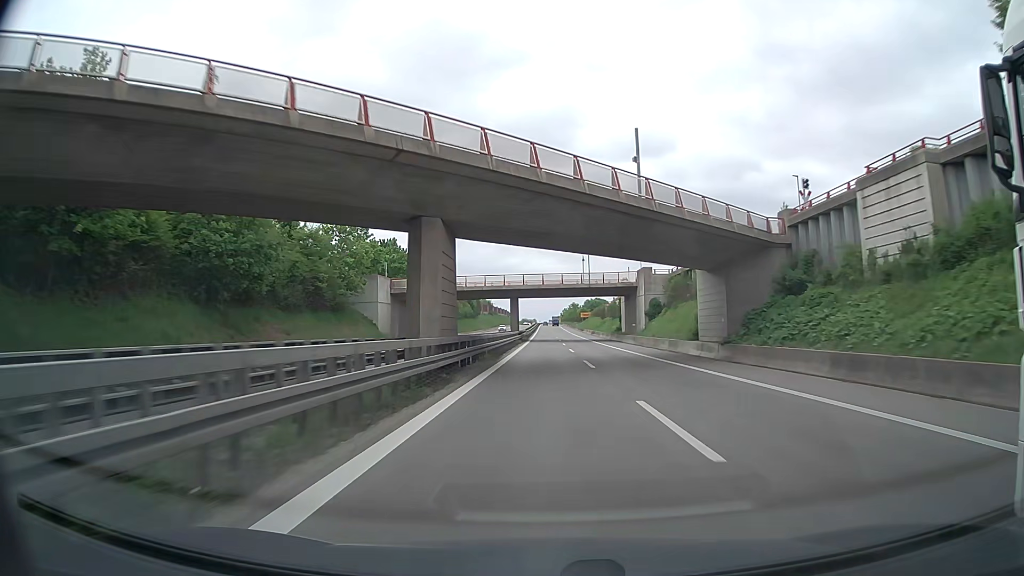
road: trunk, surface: asphalt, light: Day
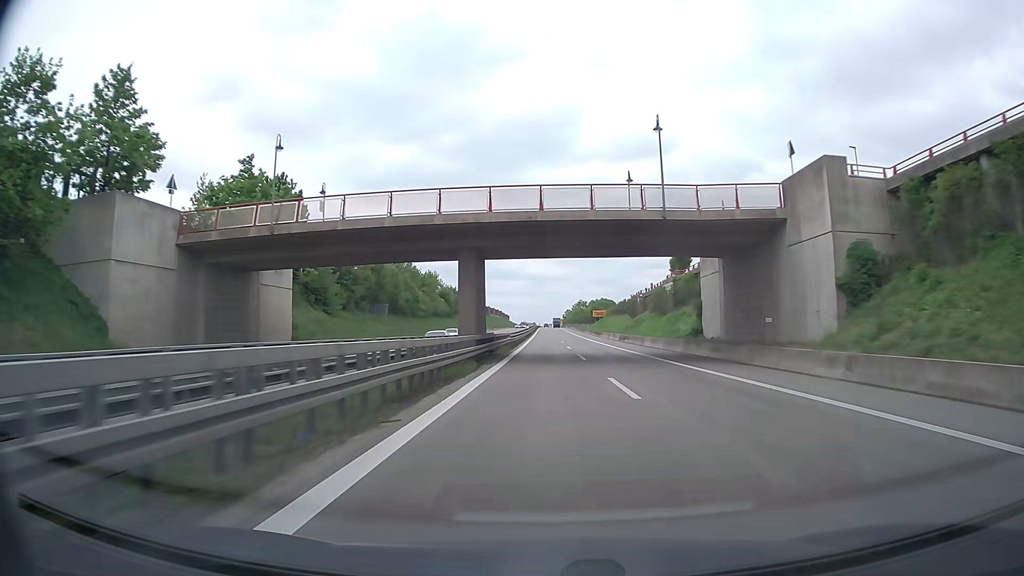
(0.0, +47.8) m; 0°
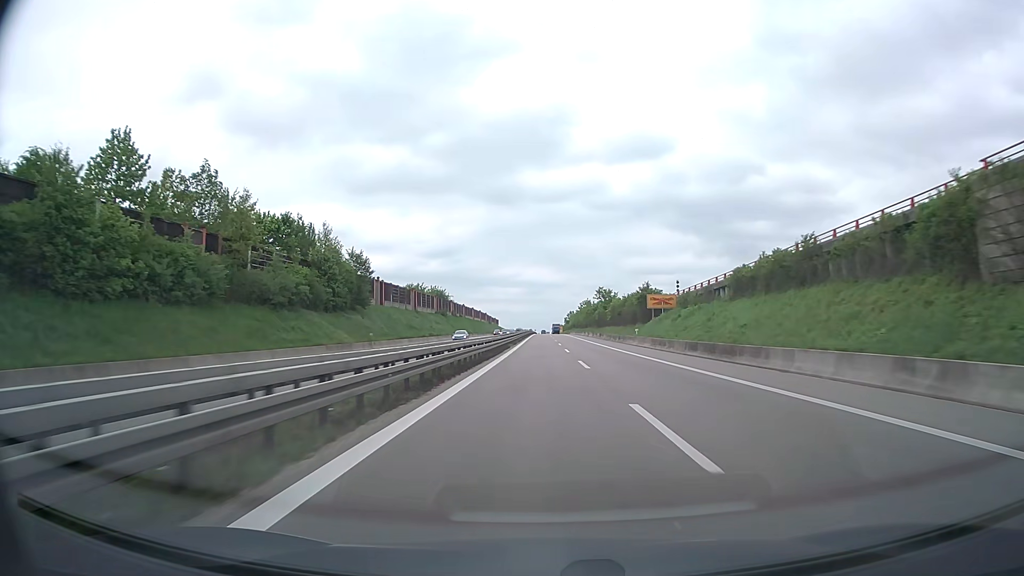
(+0.1, +79.7) m; 0°
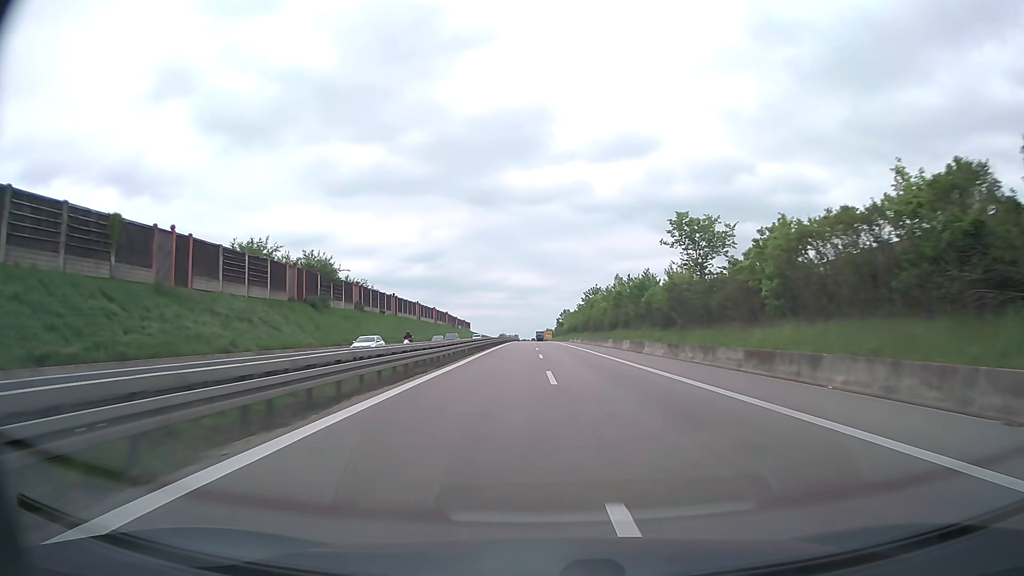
(+0.7, +79.6) m; +1°
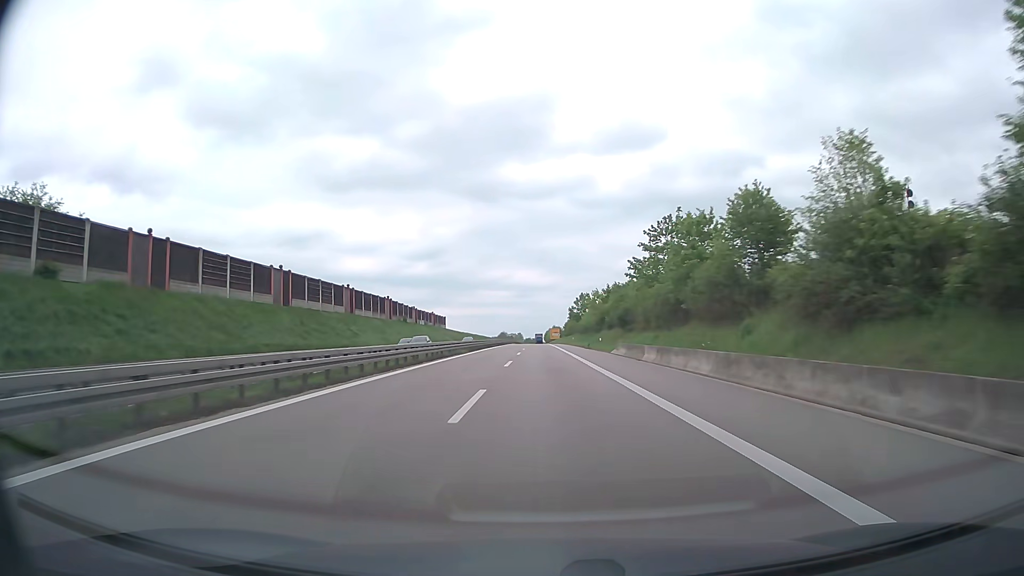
(+0.2, +79.7) m; 0°
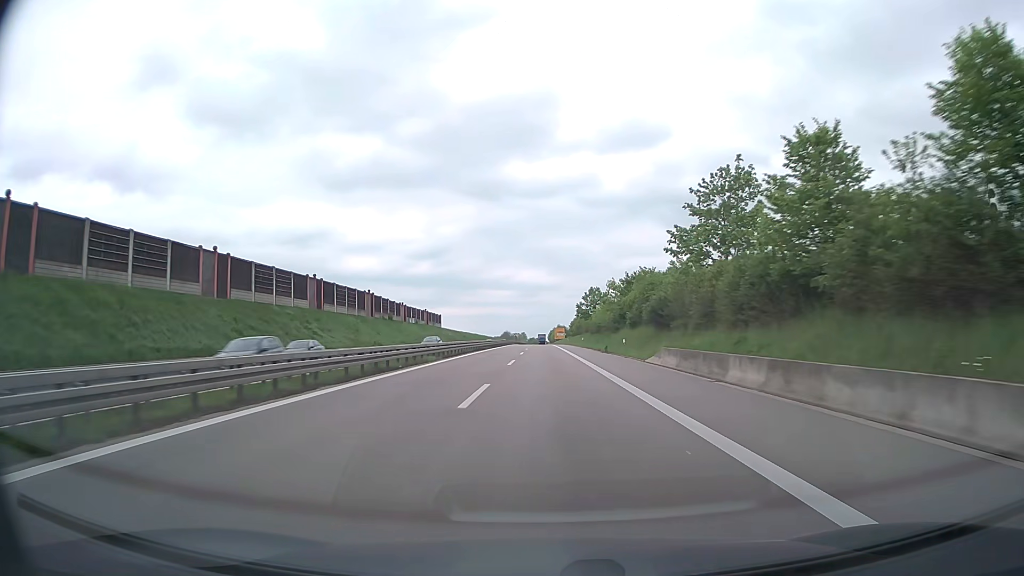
(-0.1, +16.0) m; 0°
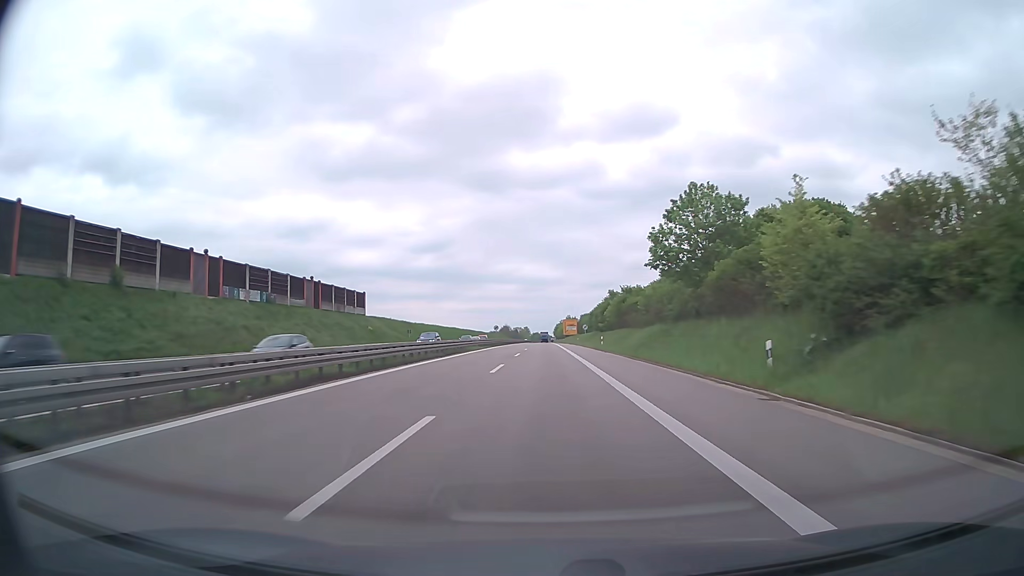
(-0.2, +80.1) m; -1°
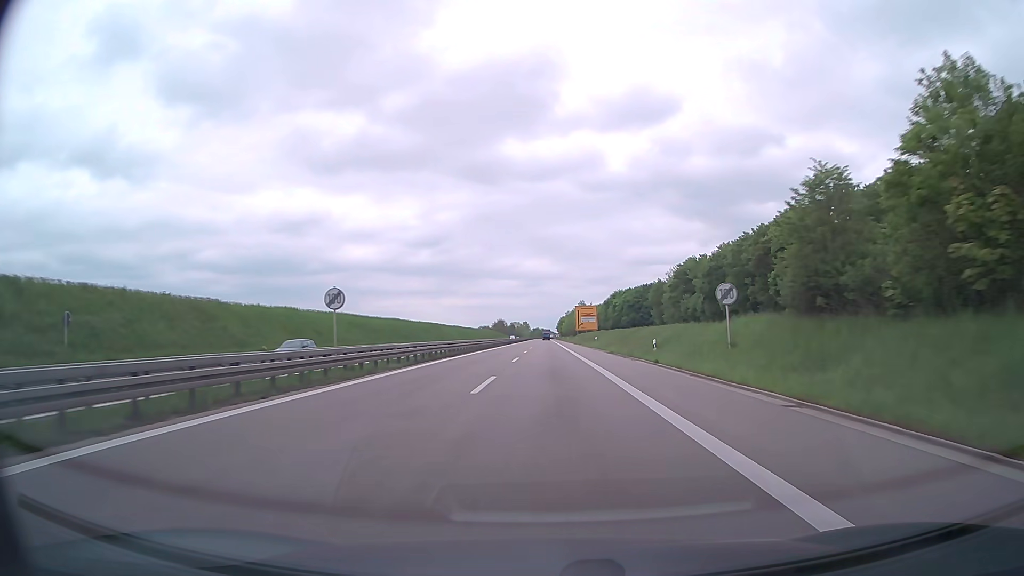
(0.0, +80.2) m; 0°
(0, +10) (0, +20) (0, +30) (0, +40) (0, +50) (0, +60) (0, +70) (0, +80) (0, +90) (0, +100) m
